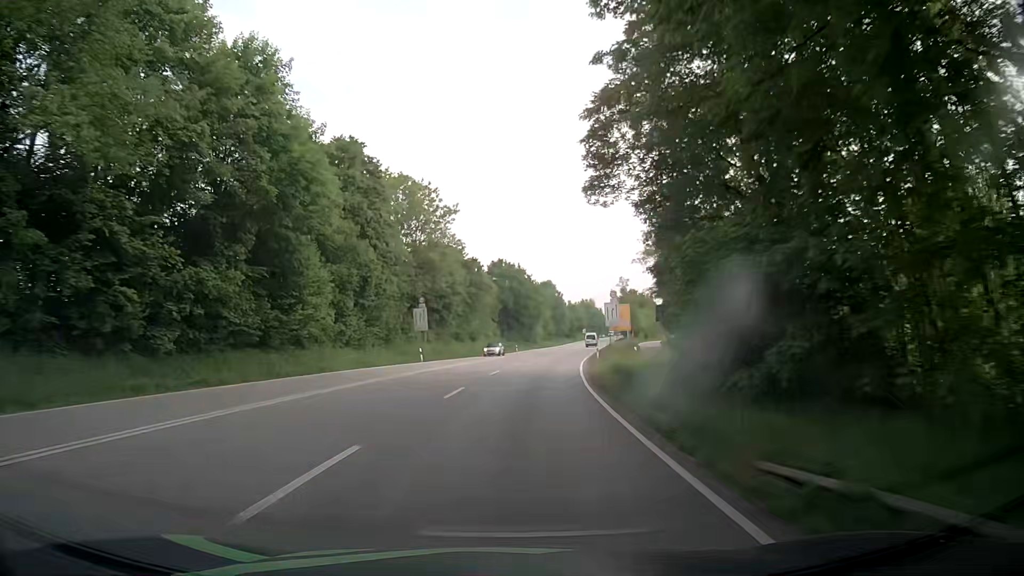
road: primary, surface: asphalt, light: Day
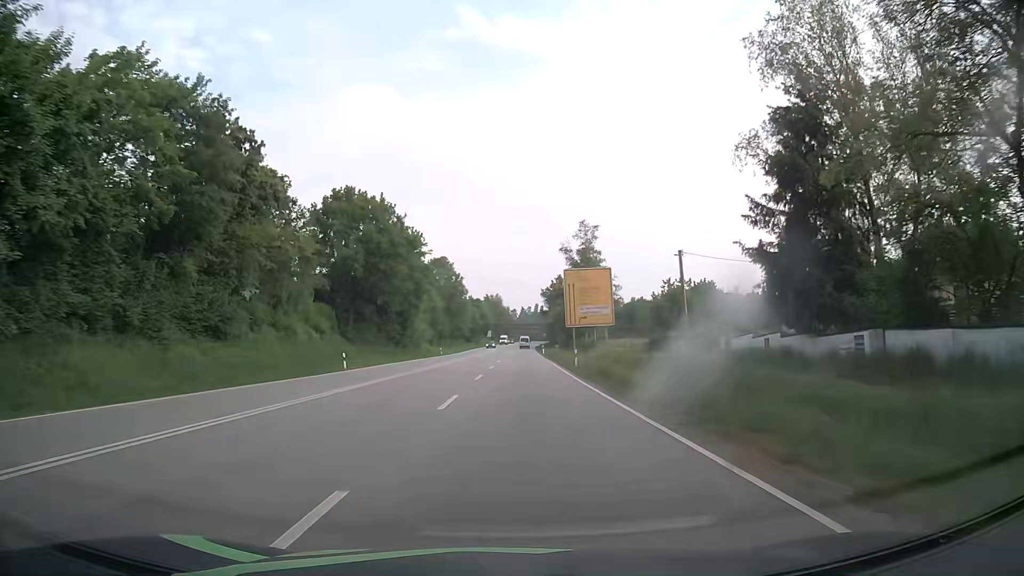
(+5.4, +62.0) m; +9°
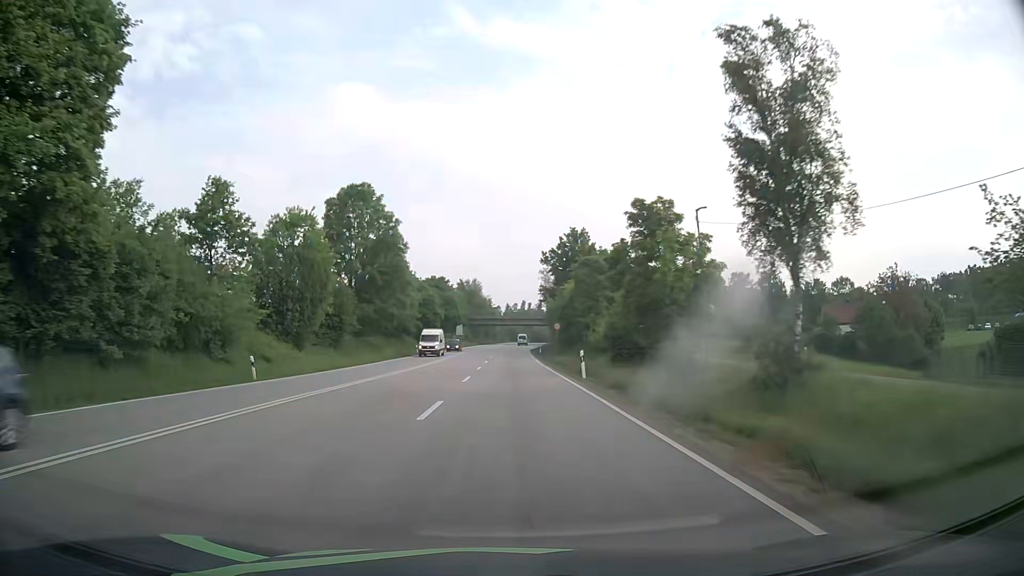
(+1.6, +62.5) m; +2°
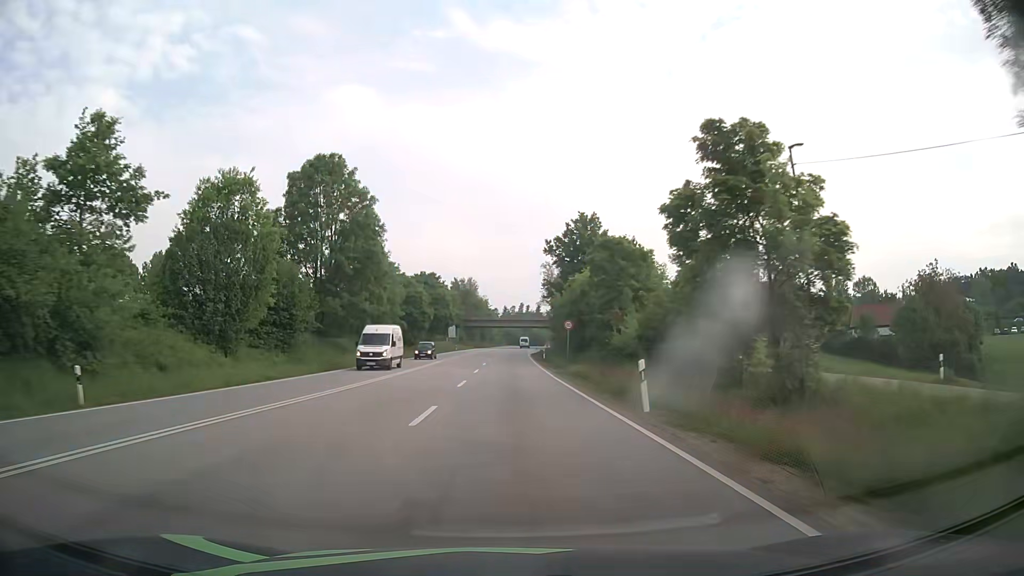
(0.0, +12.5) m; 0°
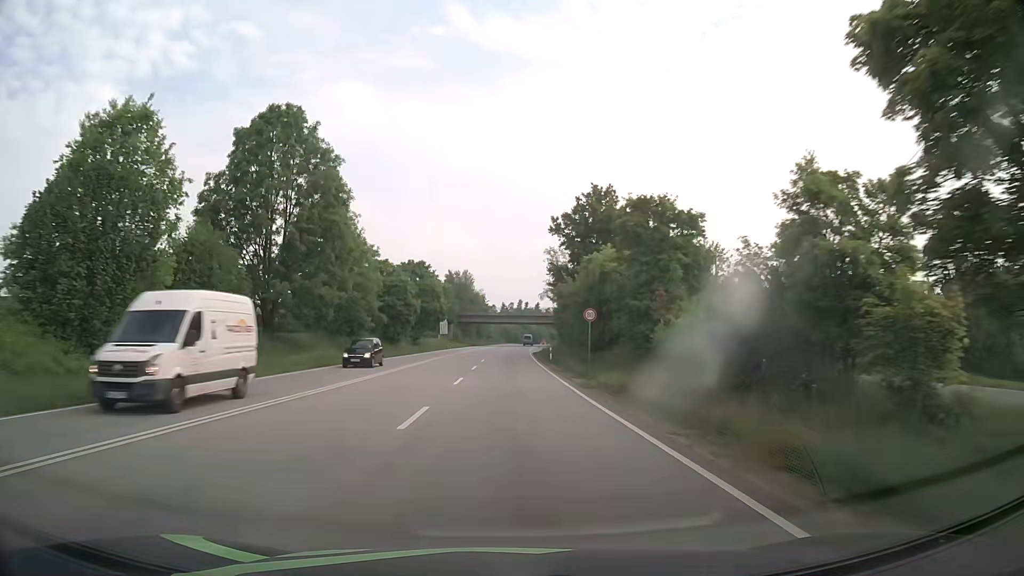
(0.0, +12.5) m; 0°
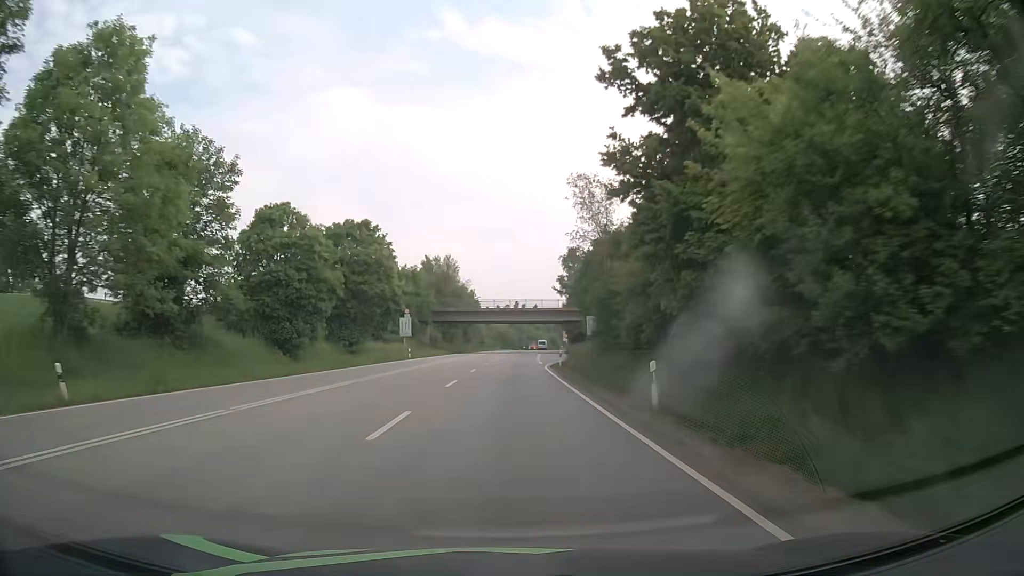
(+0.3, +37.5) m; +1°
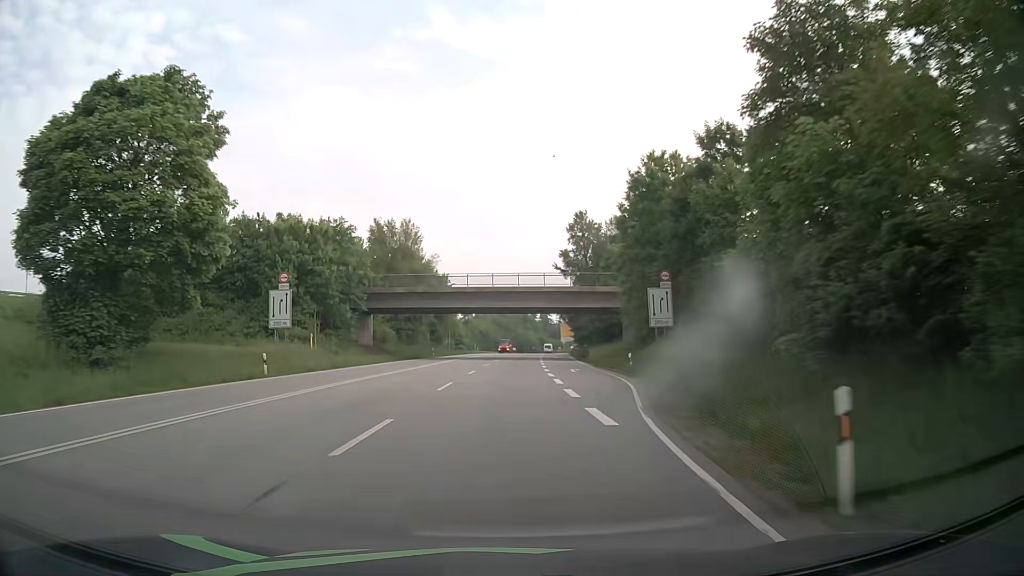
(+0.2, +37.3) m; +1°
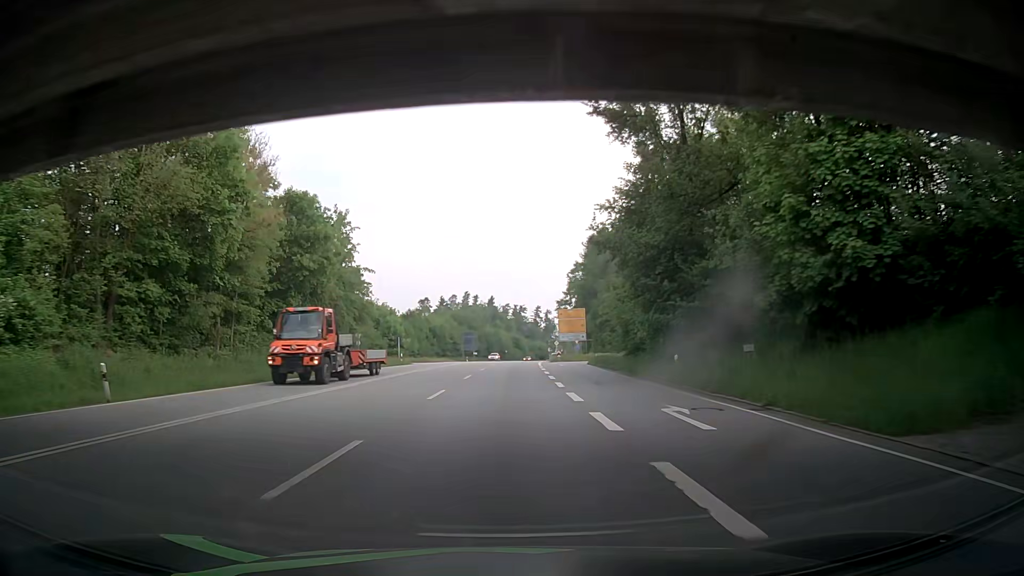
(+1.3, +62.4) m; +2°
(0, +10) (0, +20) (0, +30) (0, +40) (+1, +50) (+1, +60) (+2, +70) (+2, +80) (+3, +90) (+4, +100) m
